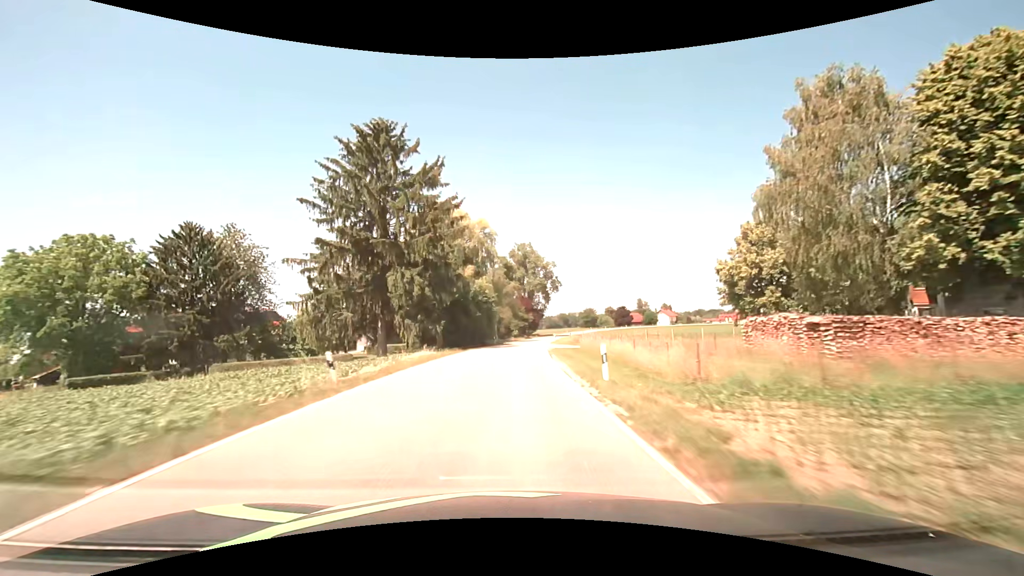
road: secondary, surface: asphalt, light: Day
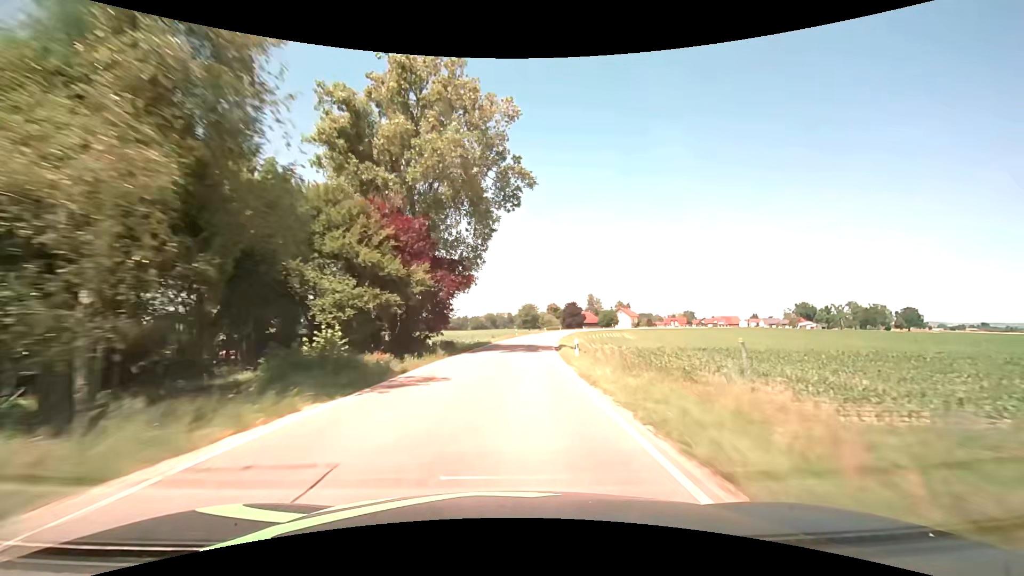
(+5.0, +70.9) m; +8°
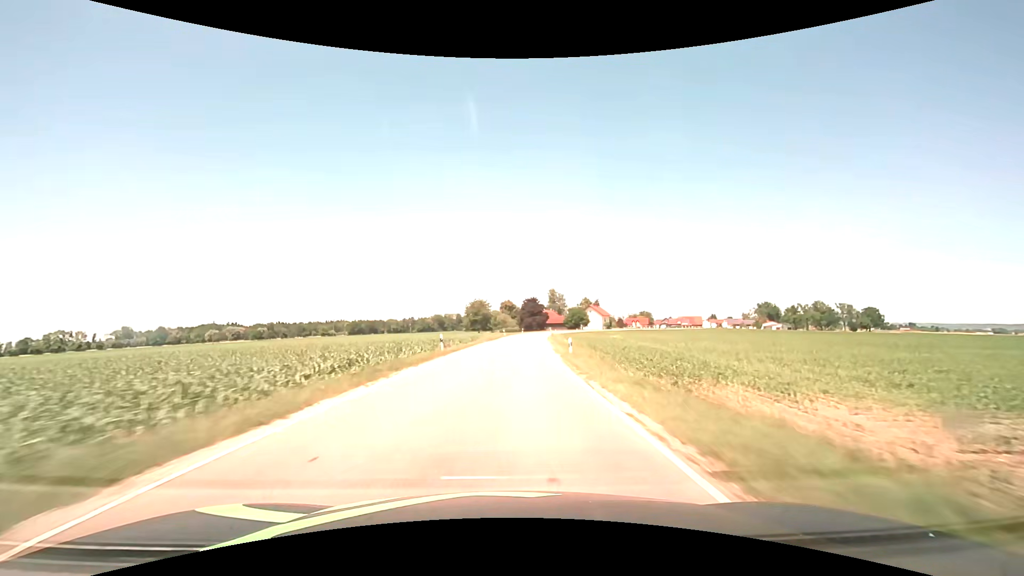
(+2.2, +42.5) m; +6°
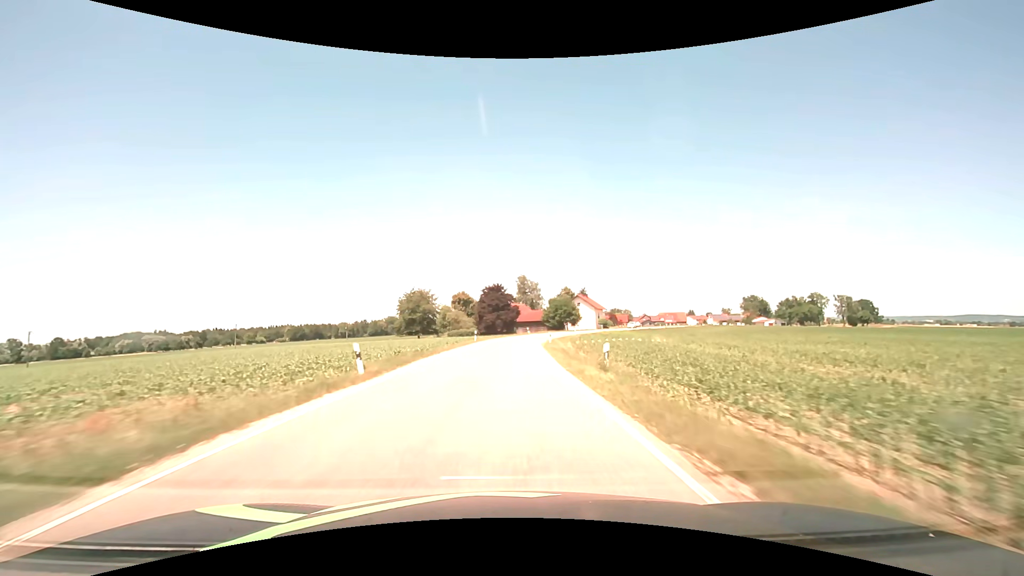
(+2.9, +55.6) m; +5°
(0, +10) (0, +20) (0, +30) (+1, +40) (+2, +50) (+4, +60) (+6, +69) (+9, +79) (+13, +88) (+17, +97) m
